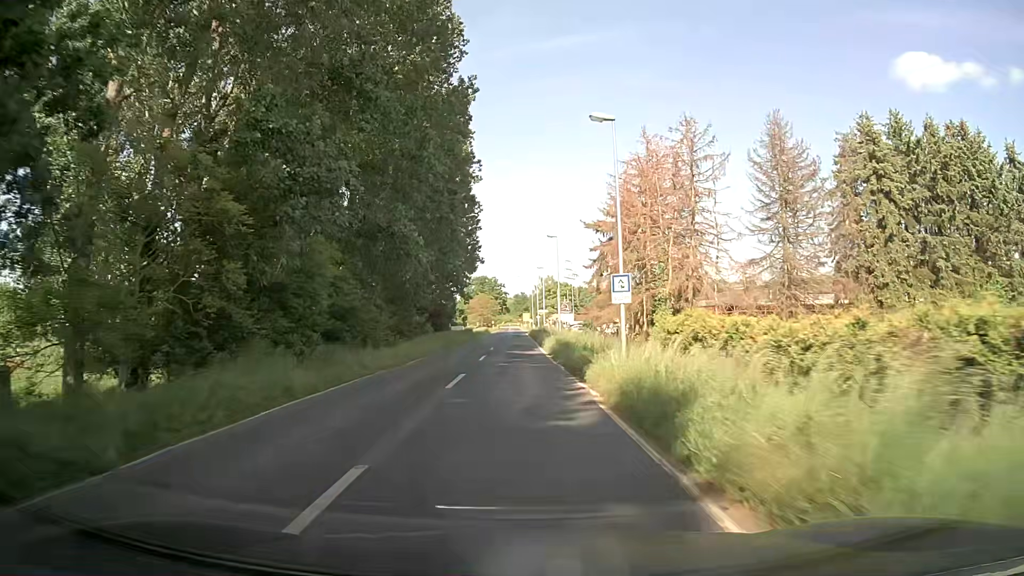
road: unclassified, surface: asphalt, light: Day
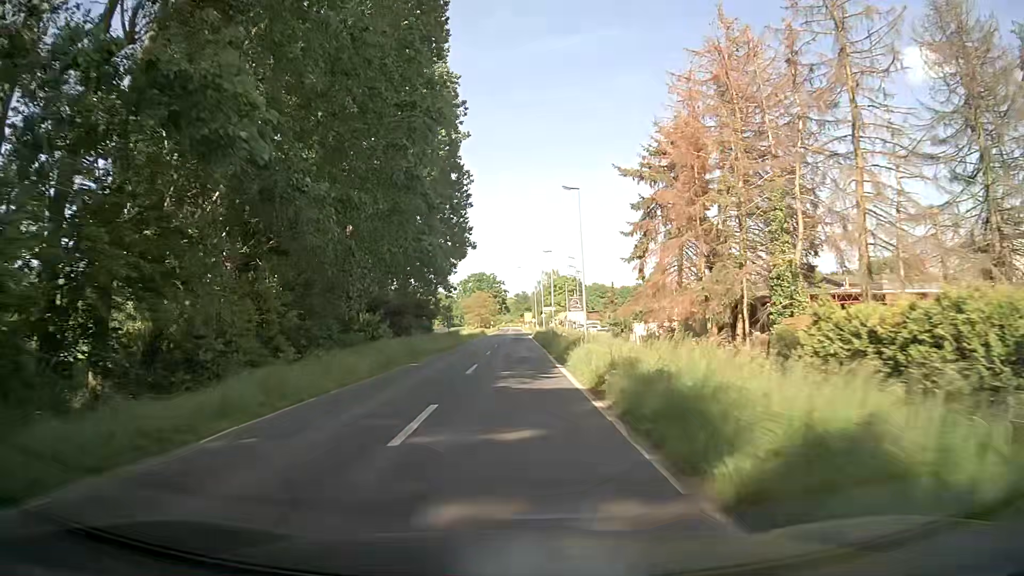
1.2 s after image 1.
(-0.1, +18.5) m; 0°
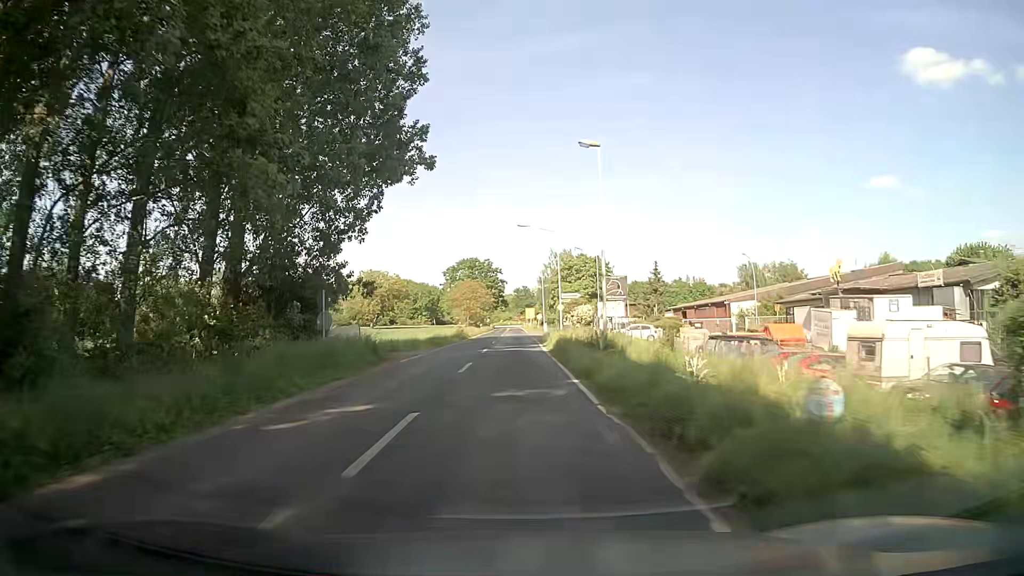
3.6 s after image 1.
(-0.1, +37.6) m; 0°
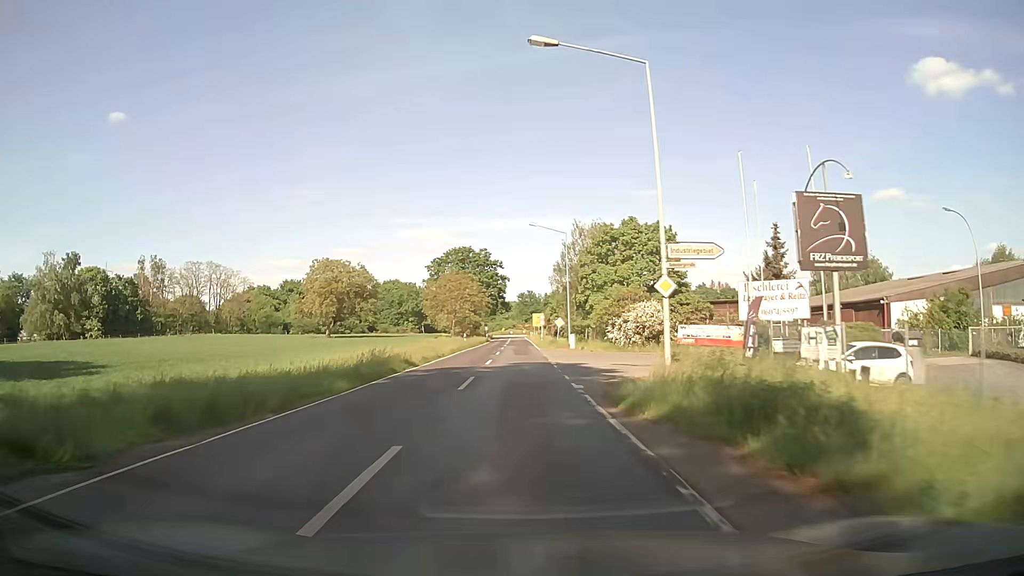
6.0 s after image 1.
(-0.2, +38.0) m; 0°
(0, +10) (0, +20) (0, +30) (0, +40) (0, +50) (0, +60) (0, +70) (0, +80) (0, +90) (0, +100) m
